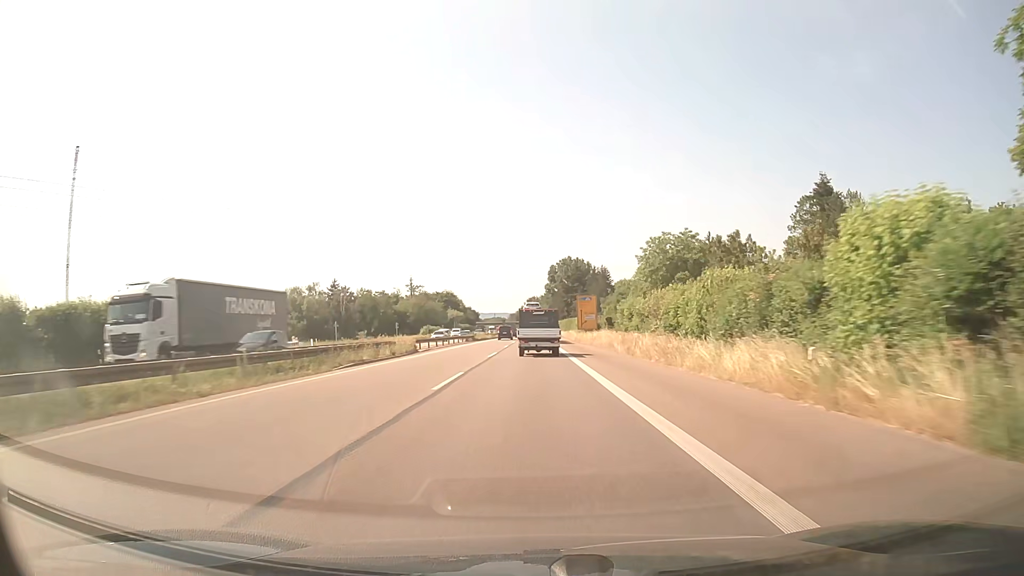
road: trunk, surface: asphalt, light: Day
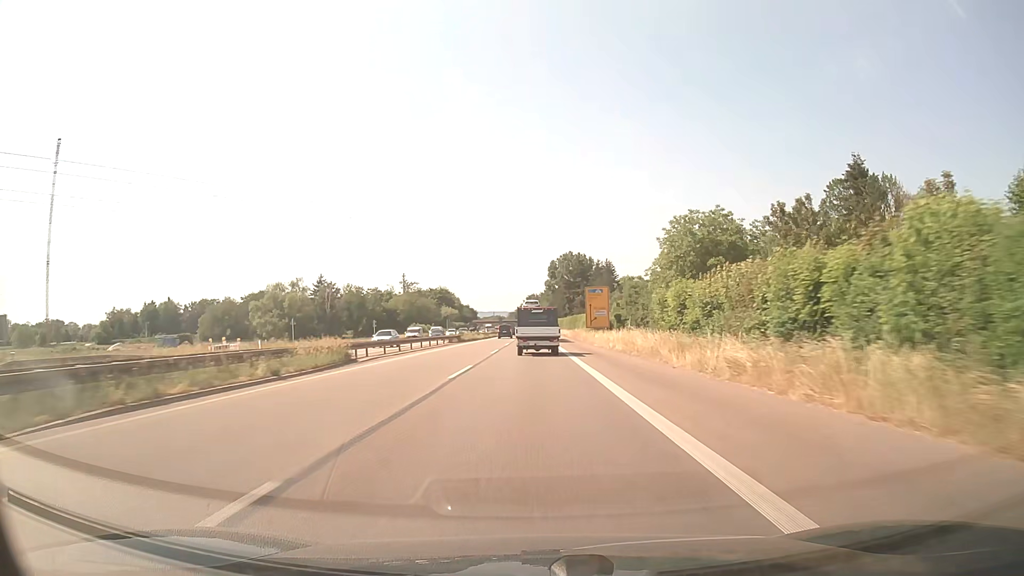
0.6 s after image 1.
(0.0, +15.4) m; 0°
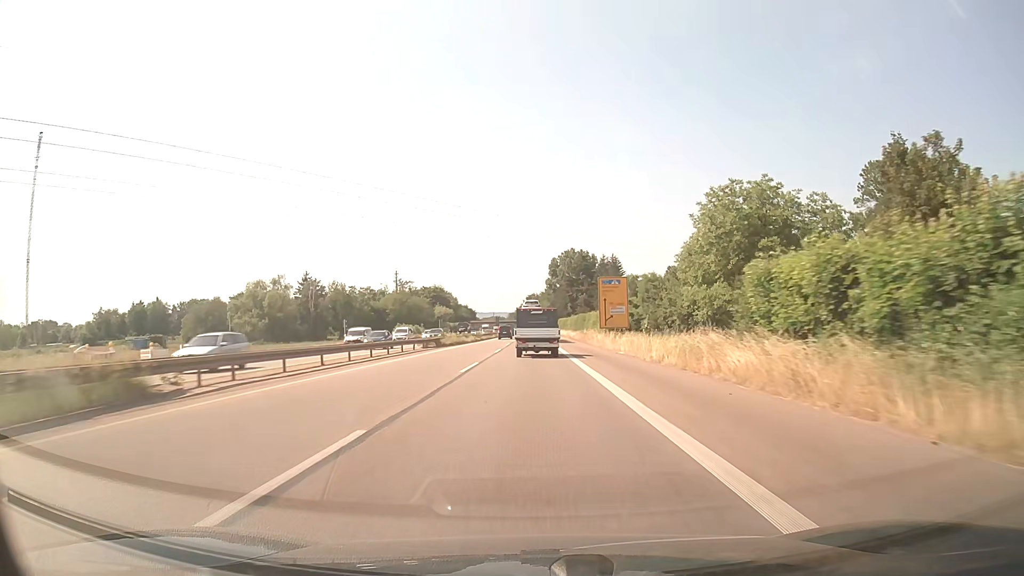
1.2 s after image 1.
(-0.1, +15.3) m; 0°
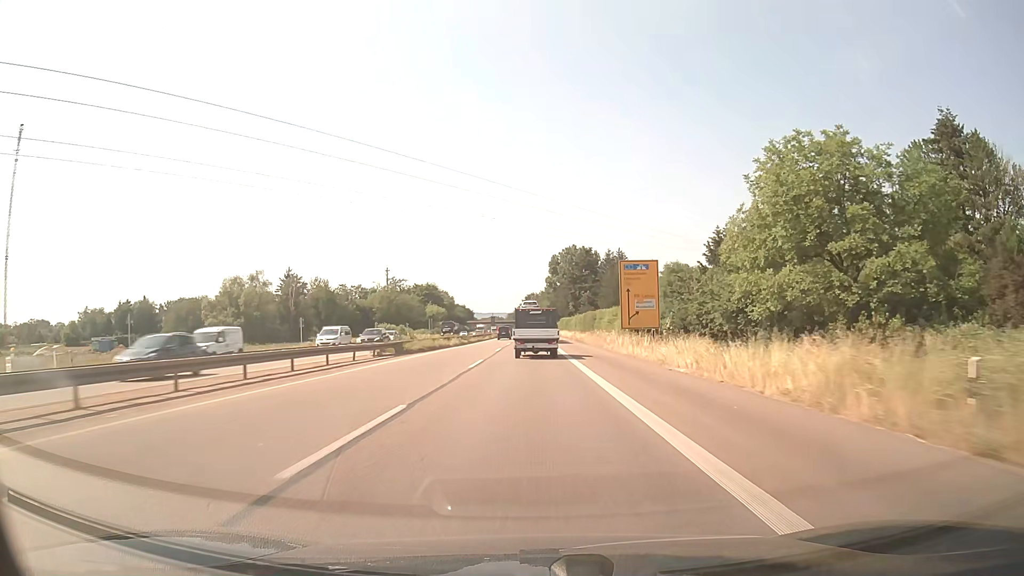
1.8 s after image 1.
(0.0, +15.2) m; 0°
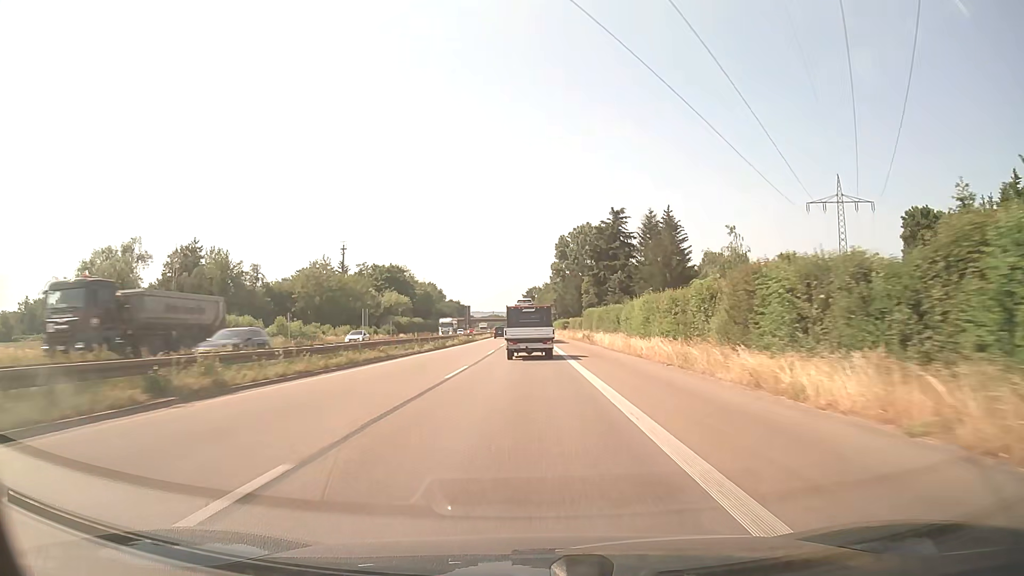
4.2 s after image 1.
(0.0, +60.8) m; 0°
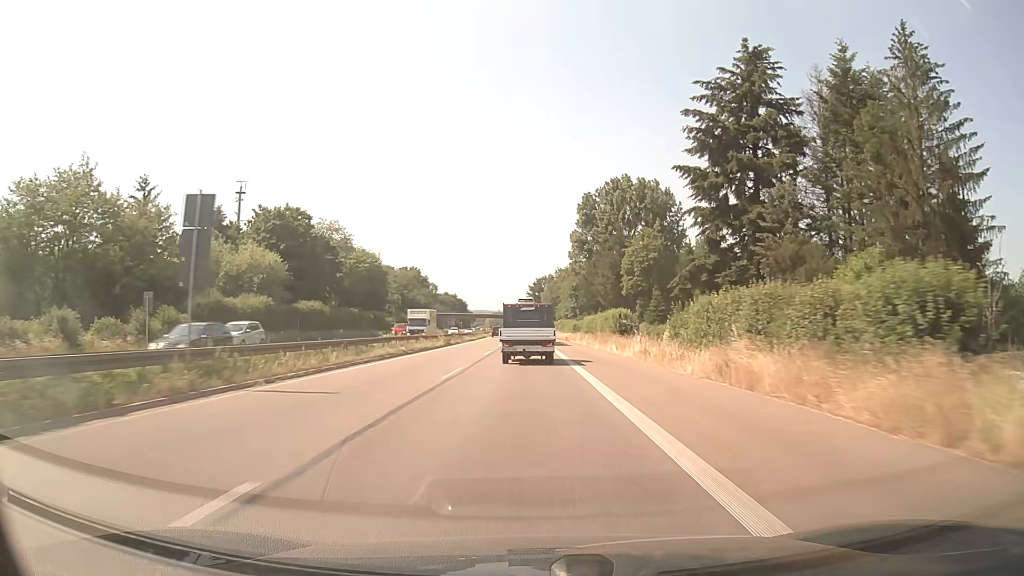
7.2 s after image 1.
(-0.4, +74.6) m; -1°
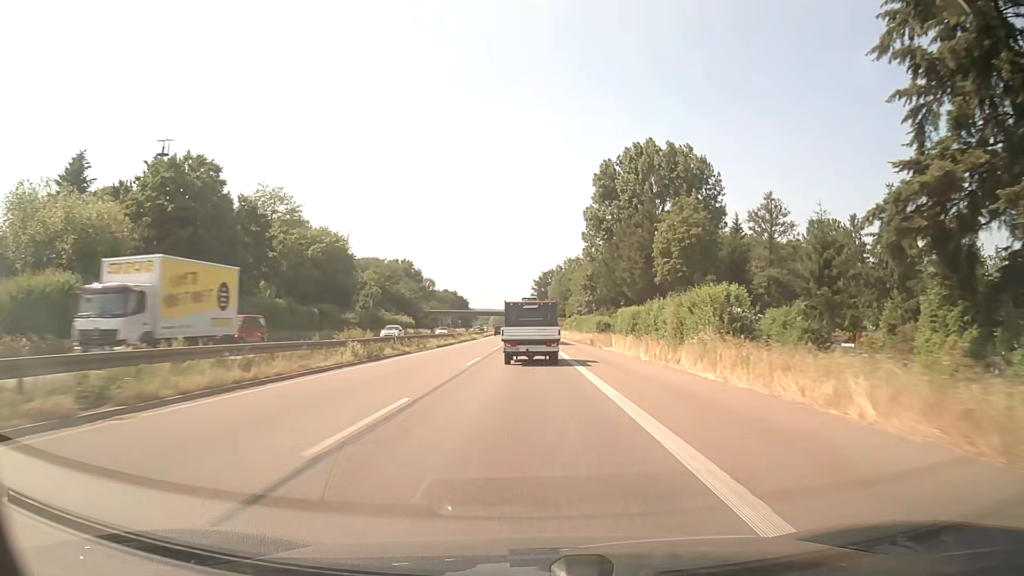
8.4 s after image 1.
(-0.1, +29.2) m; 0°
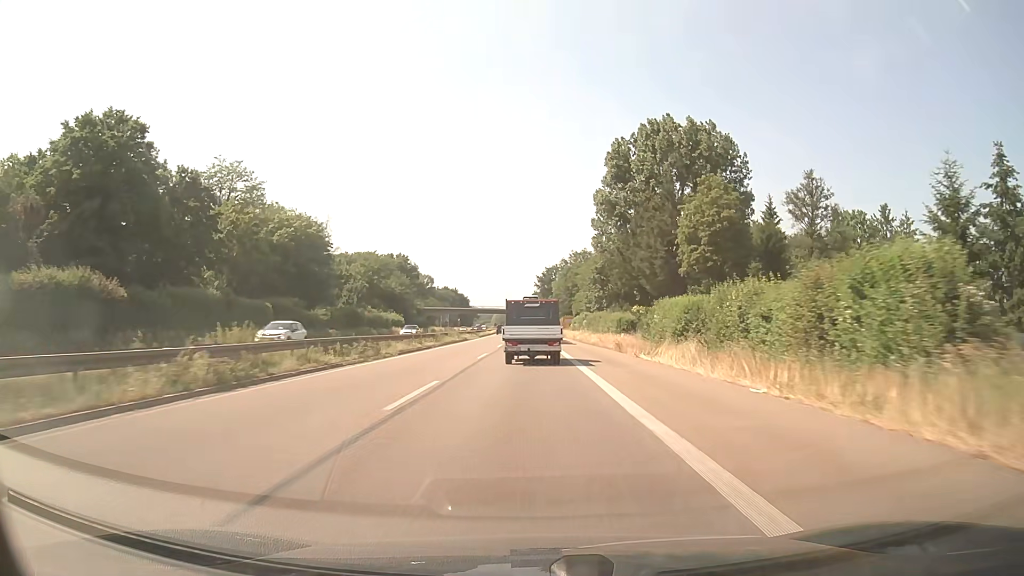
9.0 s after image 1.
(0.0, +14.4) m; 0°
(0, +10) (0, +20) (0, +30) (0, +40) (0, +50) (-1, +60) (-1, +70) (-1, +80) (-1, +90) (-1, +100) m
